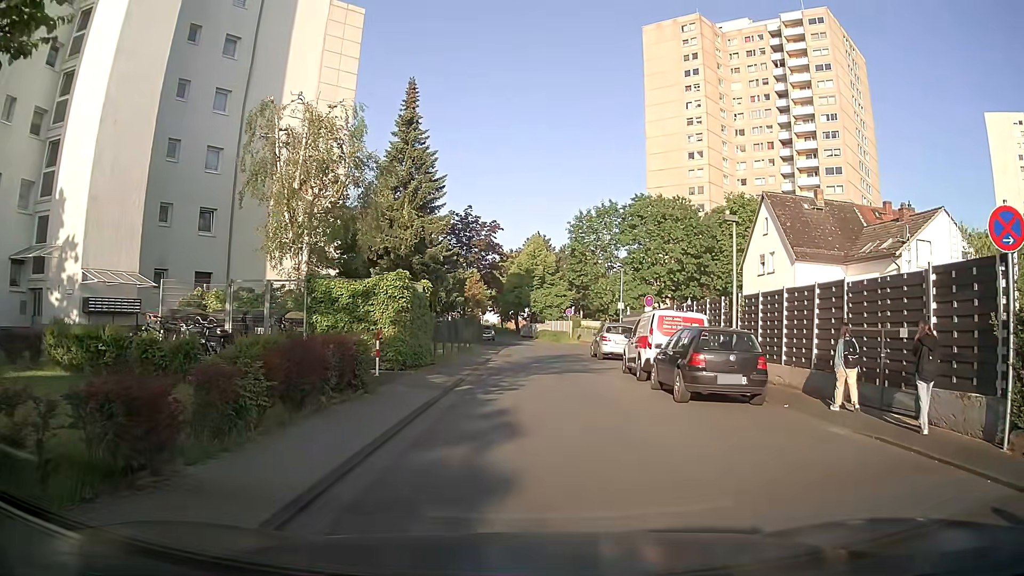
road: residential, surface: asphalt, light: Day
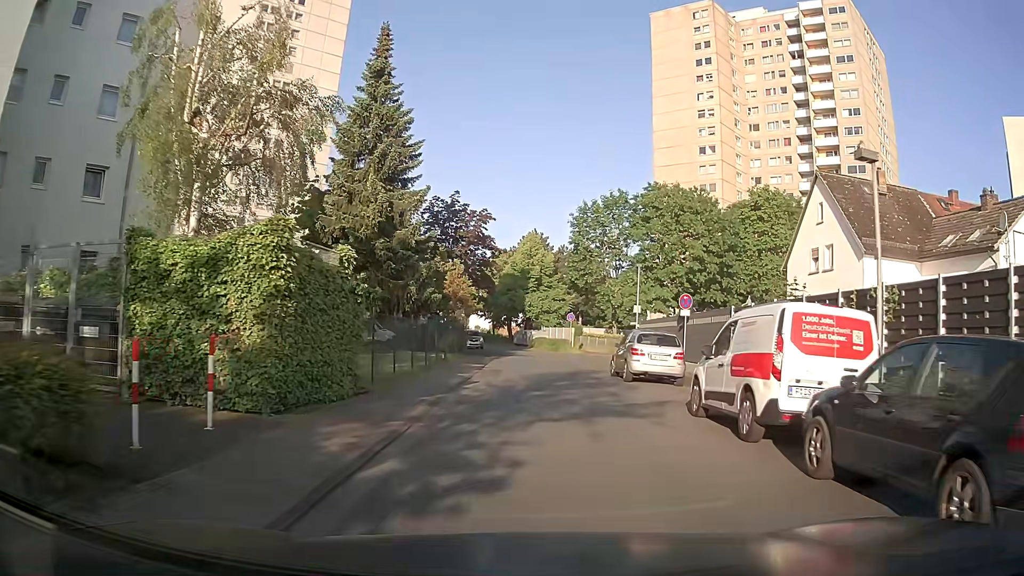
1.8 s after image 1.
(+0.1, +9.4) m; +1°
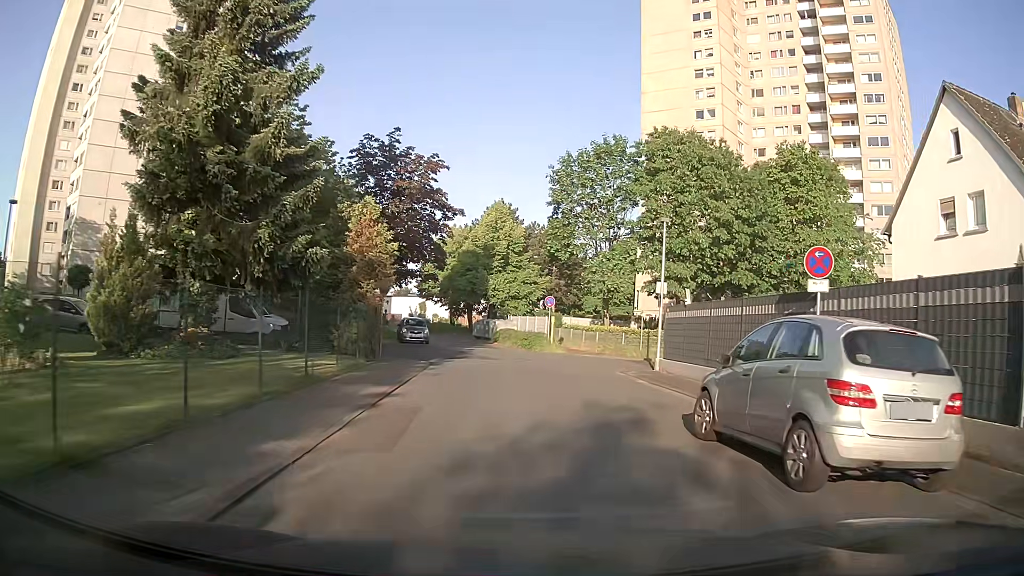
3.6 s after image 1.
(+0.2, +14.5) m; +2°
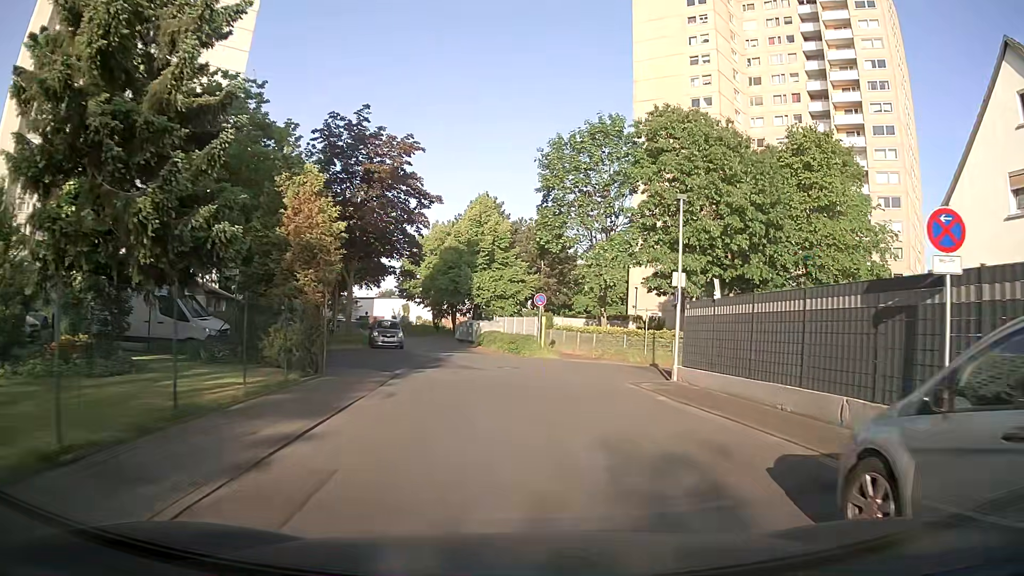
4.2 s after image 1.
(+0.1, +4.6) m; +2°
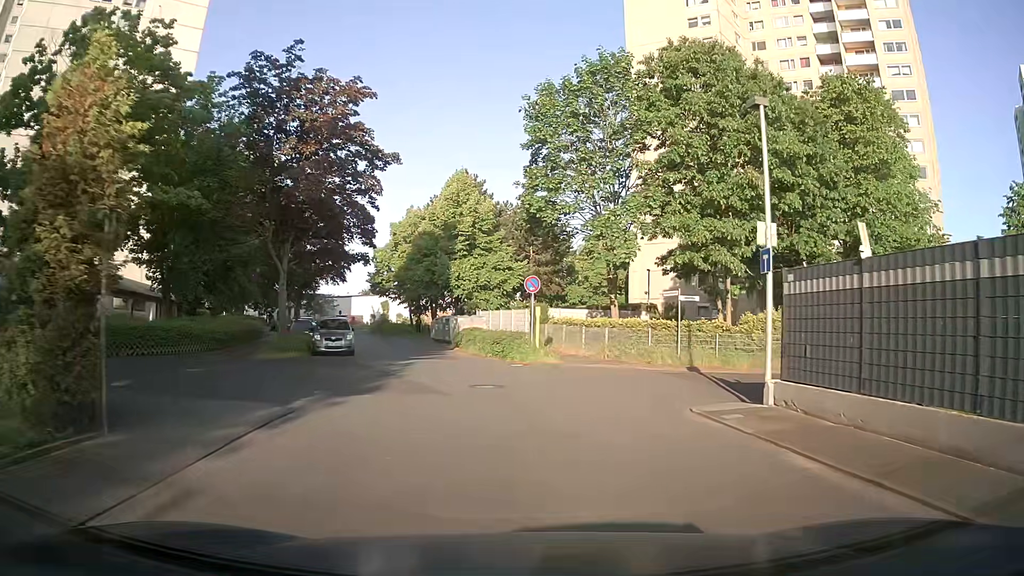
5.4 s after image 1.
(+0.1, +8.2) m; 0°
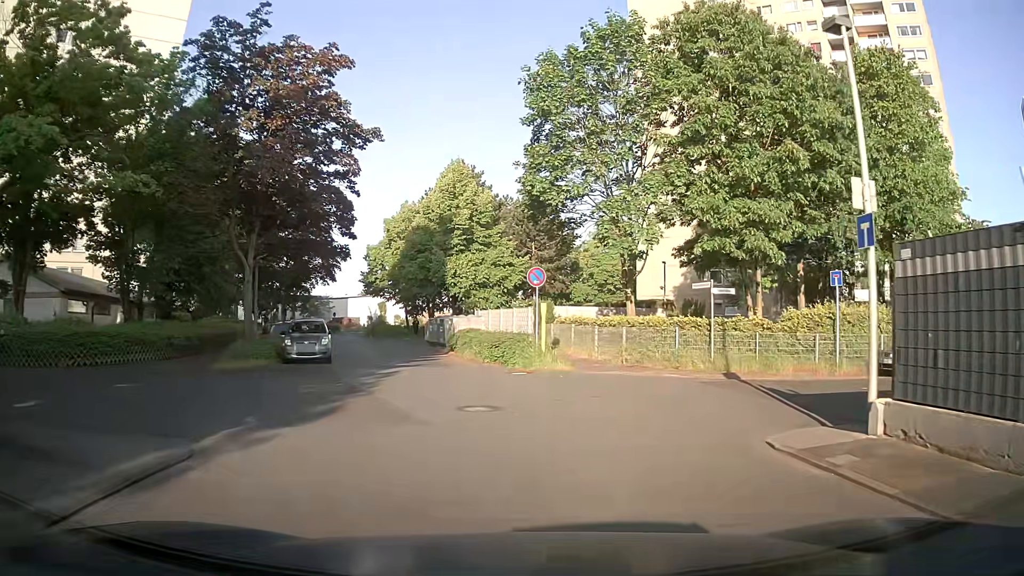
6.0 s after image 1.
(0.0, +3.6) m; +1°
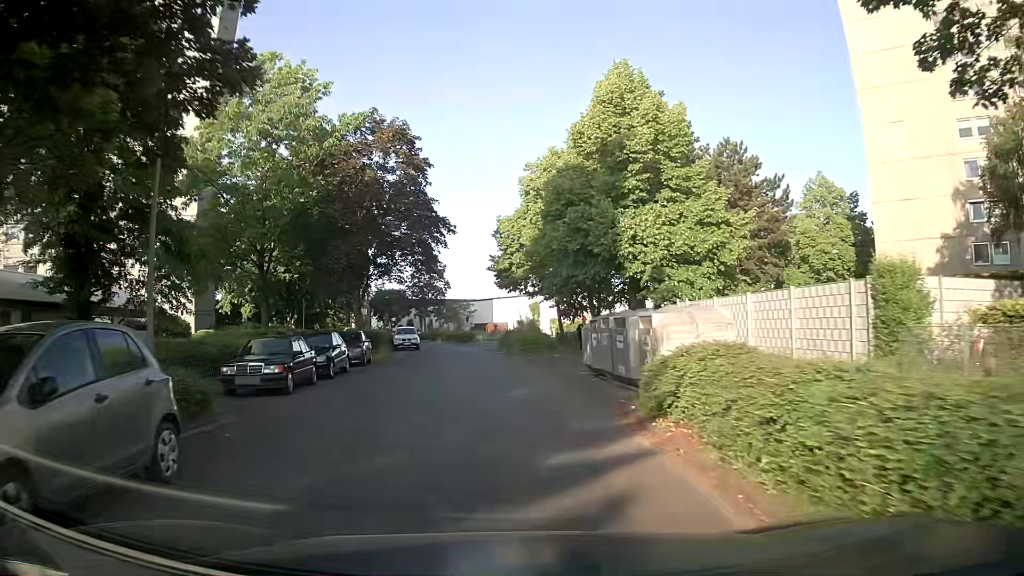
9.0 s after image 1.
(-2.3, +20.4) m; -14°
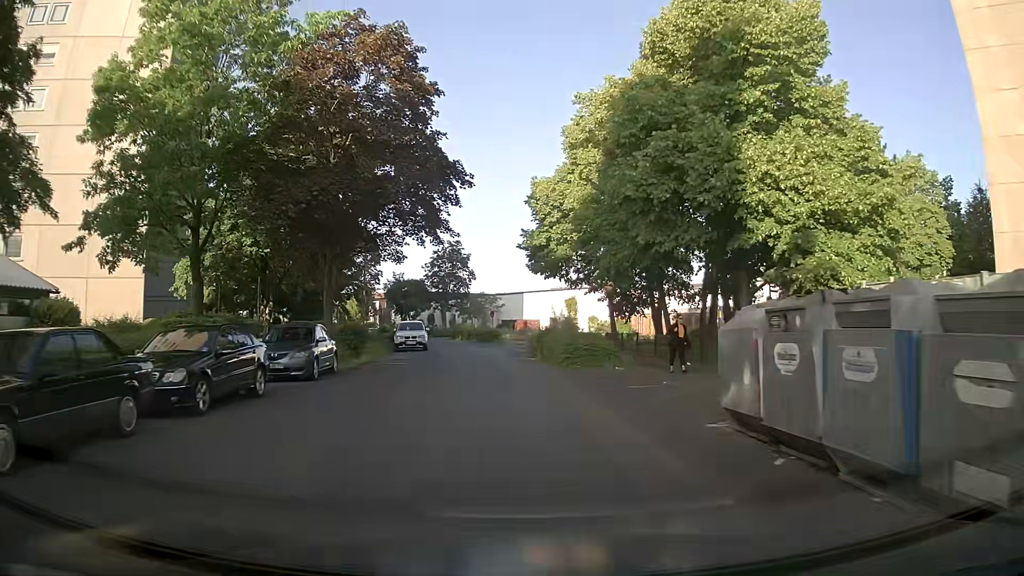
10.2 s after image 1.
(-0.4, +10.8) m; -3°
